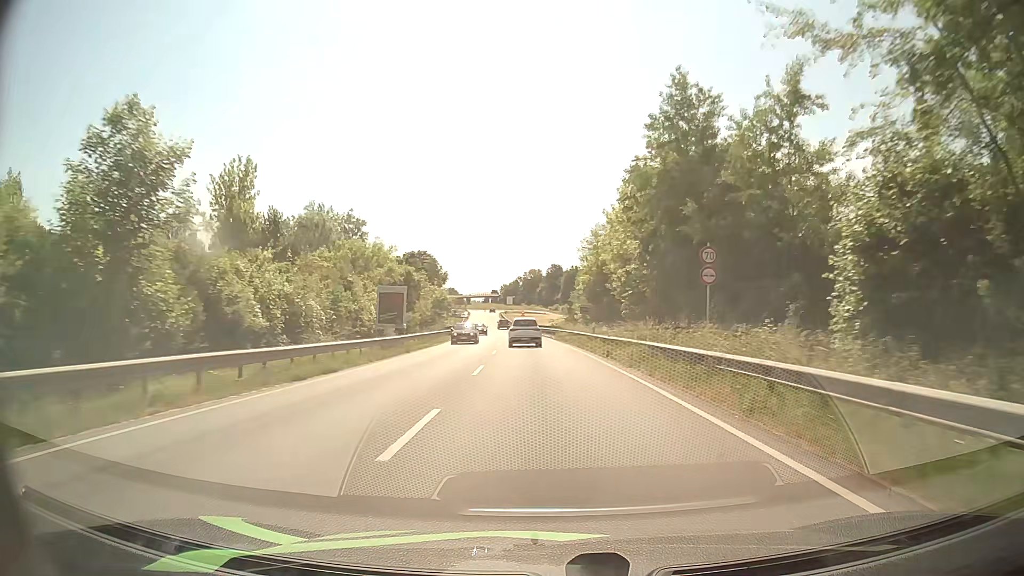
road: primary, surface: asphalt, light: Day
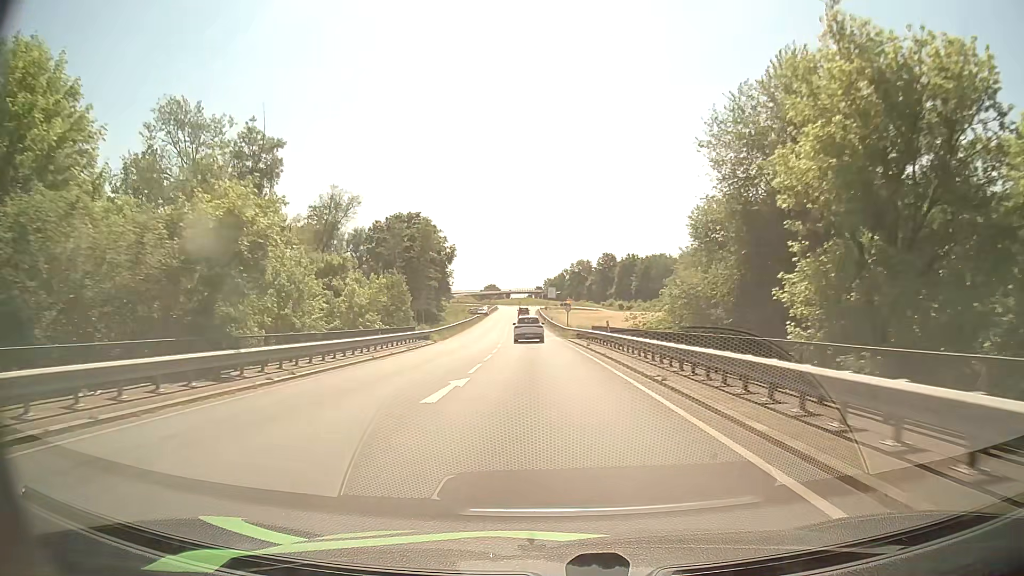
(-1.5, +54.2) m; -4°
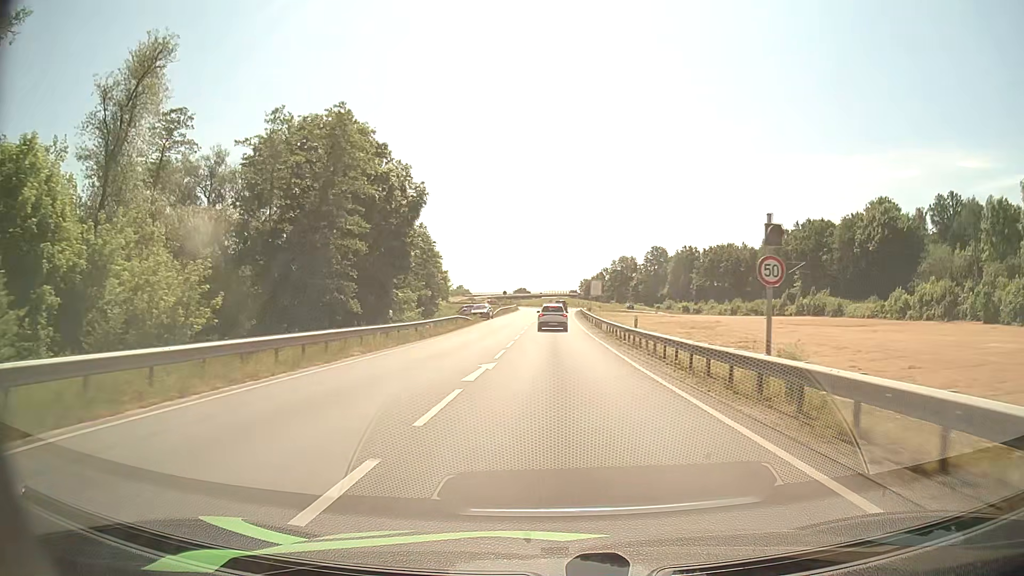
(-1.7, +51.8) m; -3°
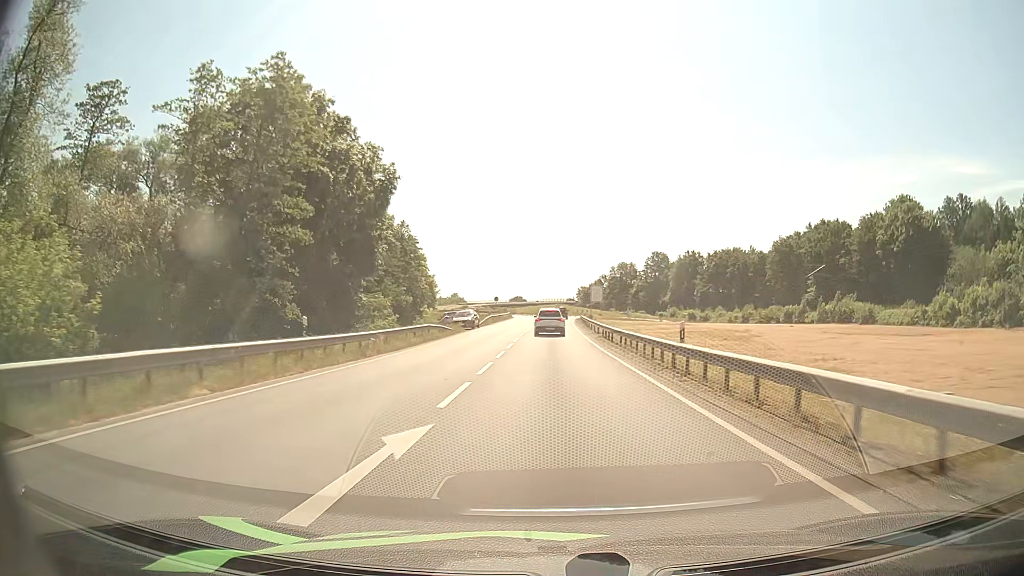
(0.0, +10.0) m; 0°
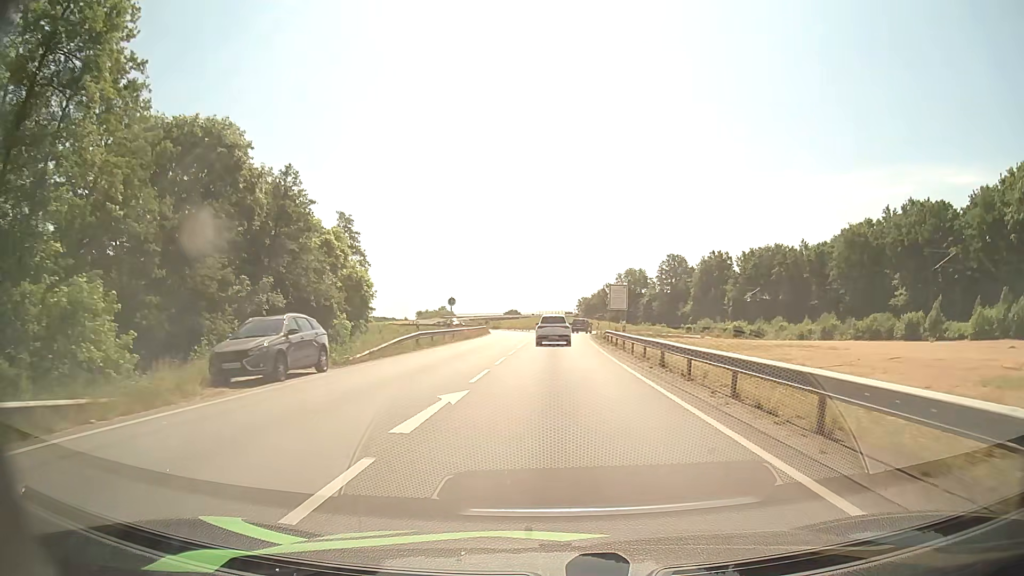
(+0.1, +37.7) m; 0°
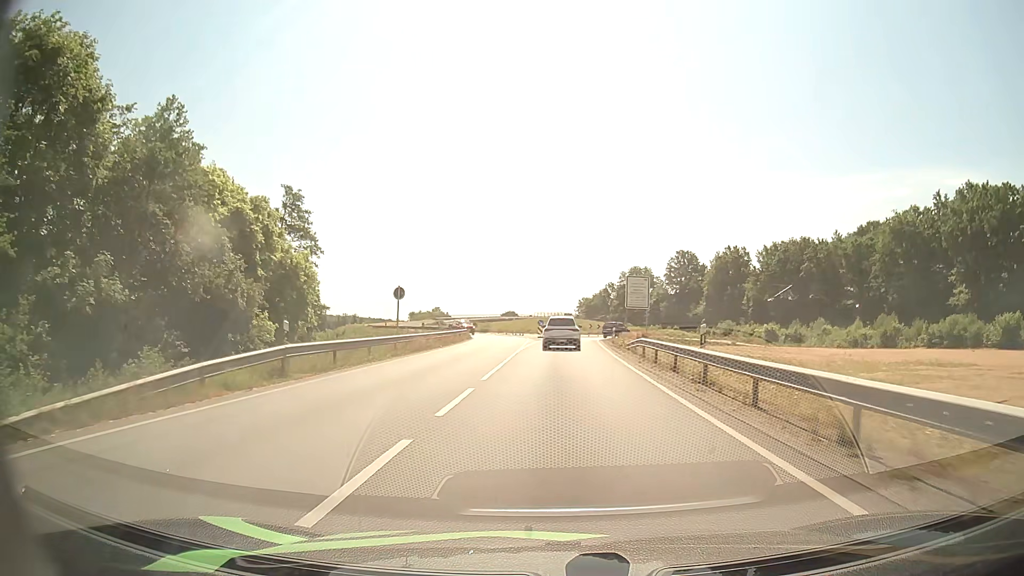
(+0.1, +16.8) m; 0°
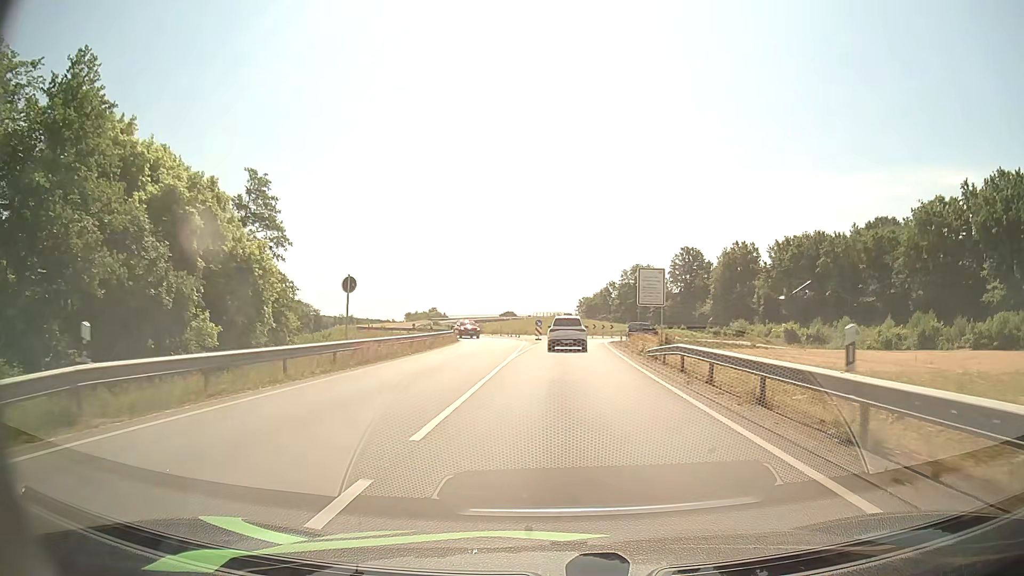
(0.0, +8.0) m; 0°
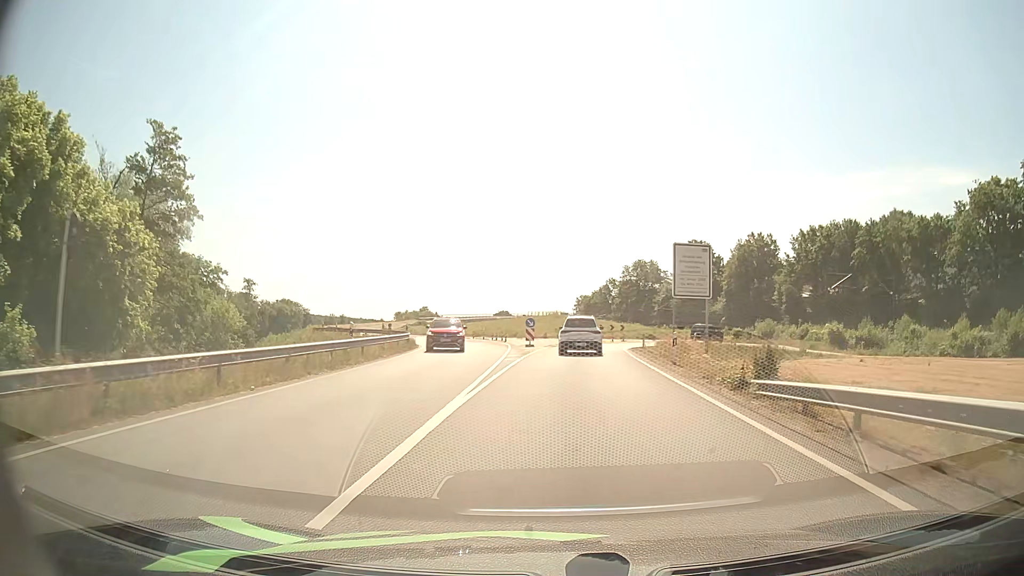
(0.0, +15.1) m; 0°
(0, +10) (0, +20) (+1, +30) (+3, +40) (+6, +49) (+12, +58) (+17, +66) (+19, +76) (+18, +86) (+16, +95) m
